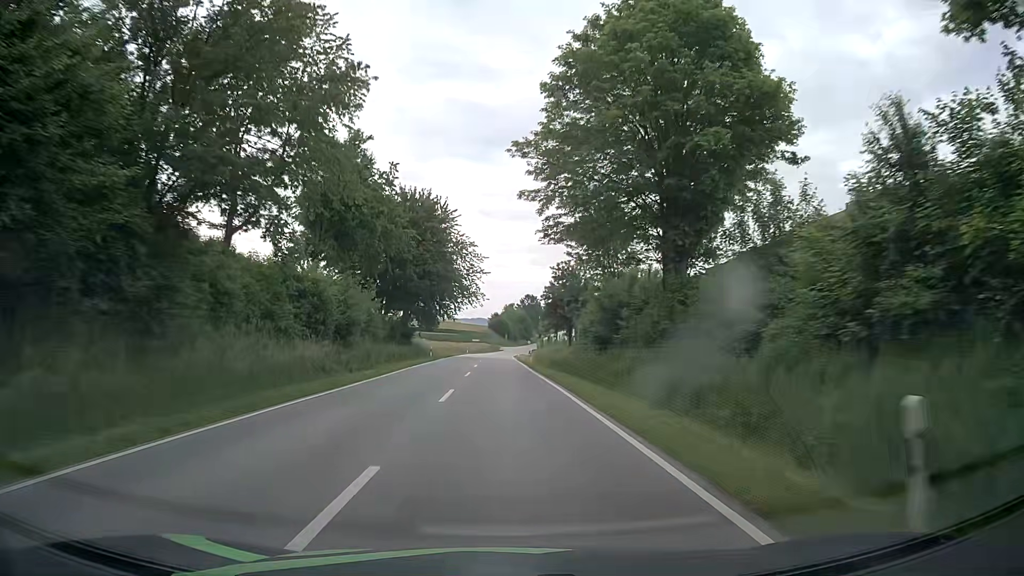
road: secondary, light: Day
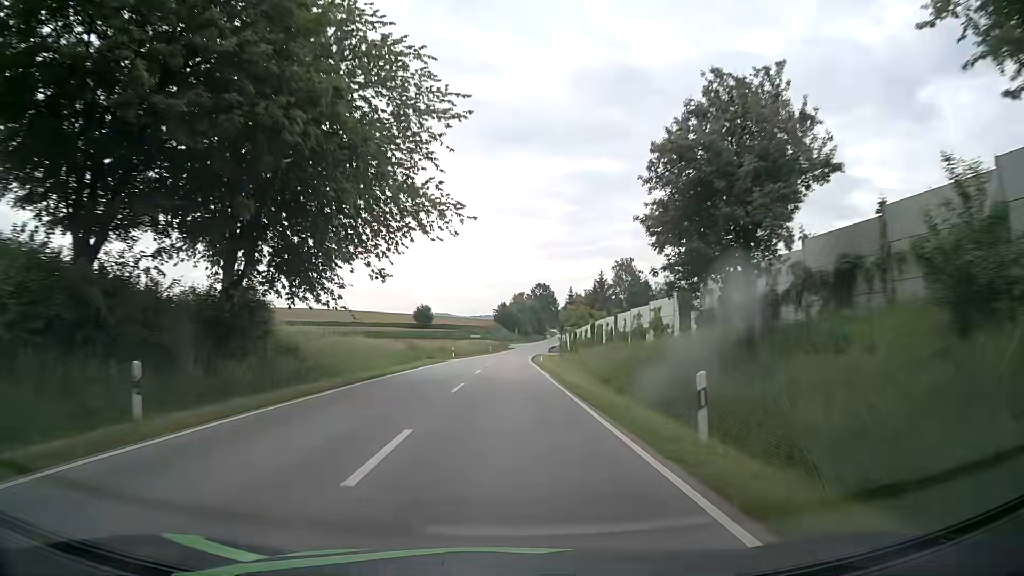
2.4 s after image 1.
(-0.5, +45.1) m; -1°
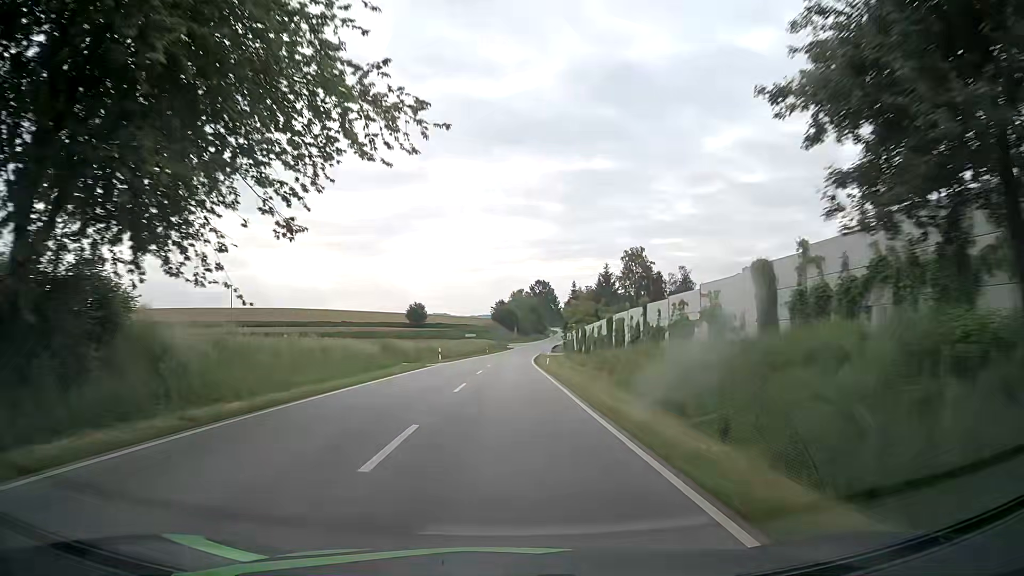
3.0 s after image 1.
(0.0, +11.3) m; 0°
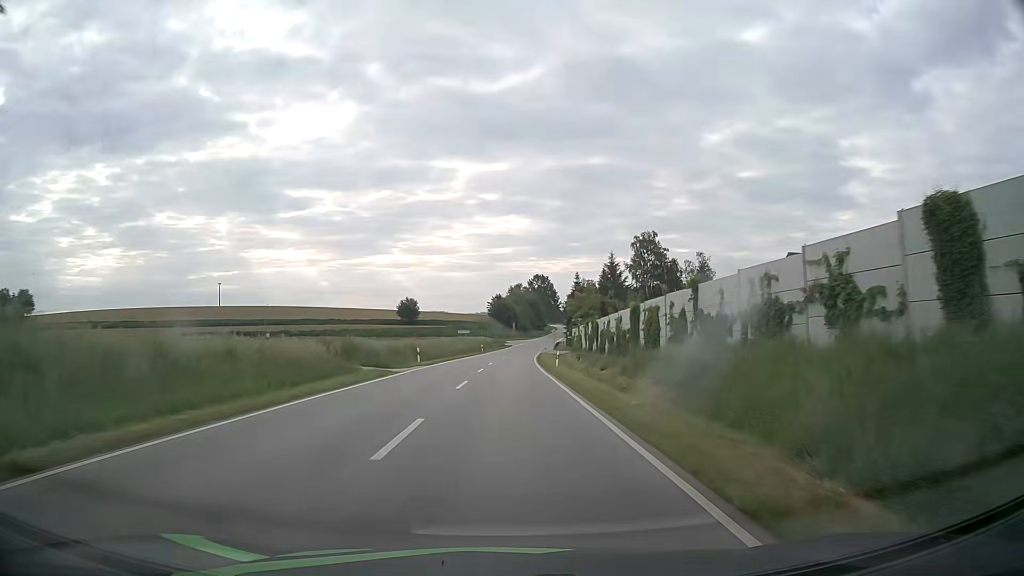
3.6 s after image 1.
(0.0, +11.3) m; 0°
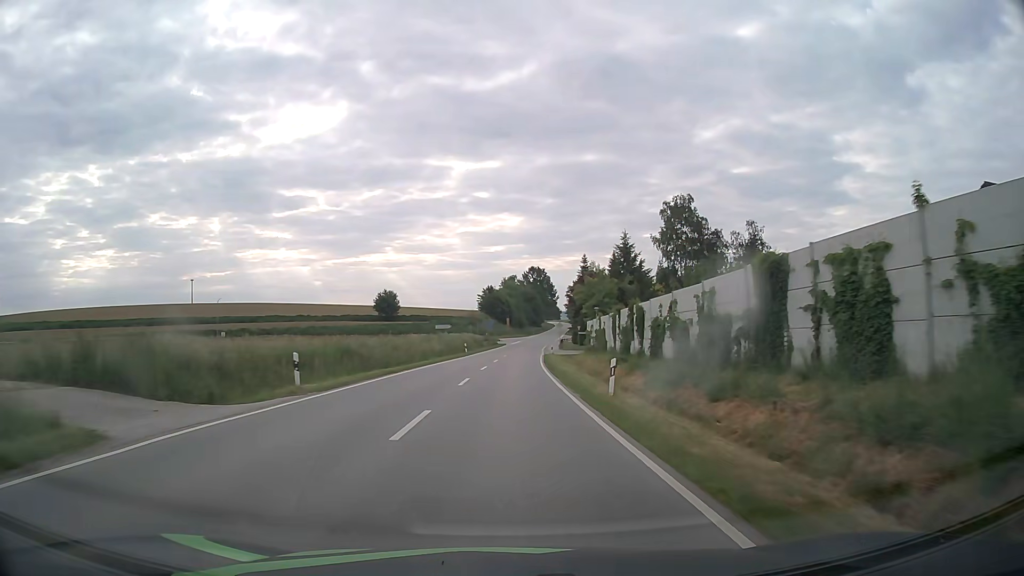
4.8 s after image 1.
(+0.1, +22.6) m; 0°
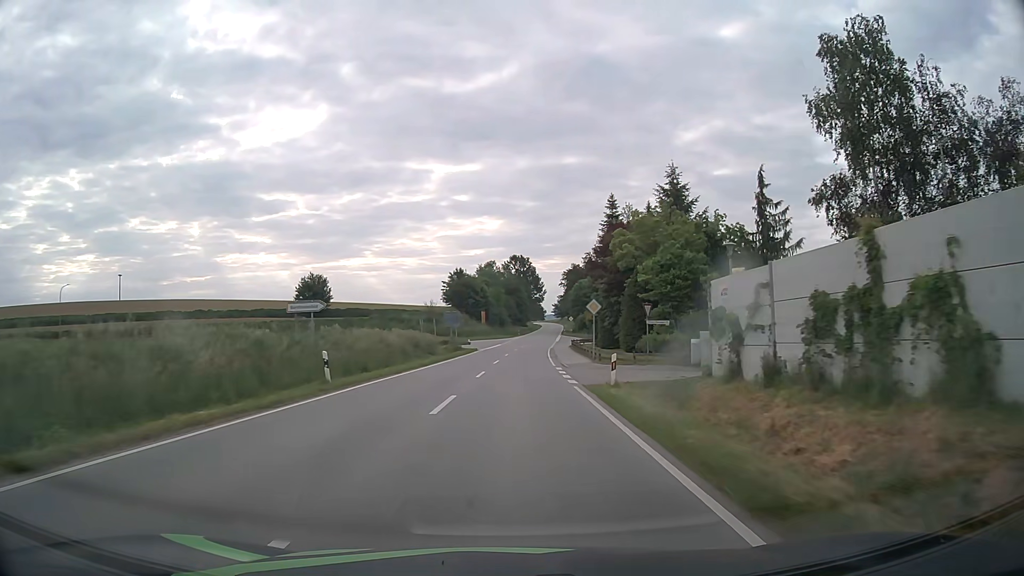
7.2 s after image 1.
(+0.6, +44.9) m; +1°
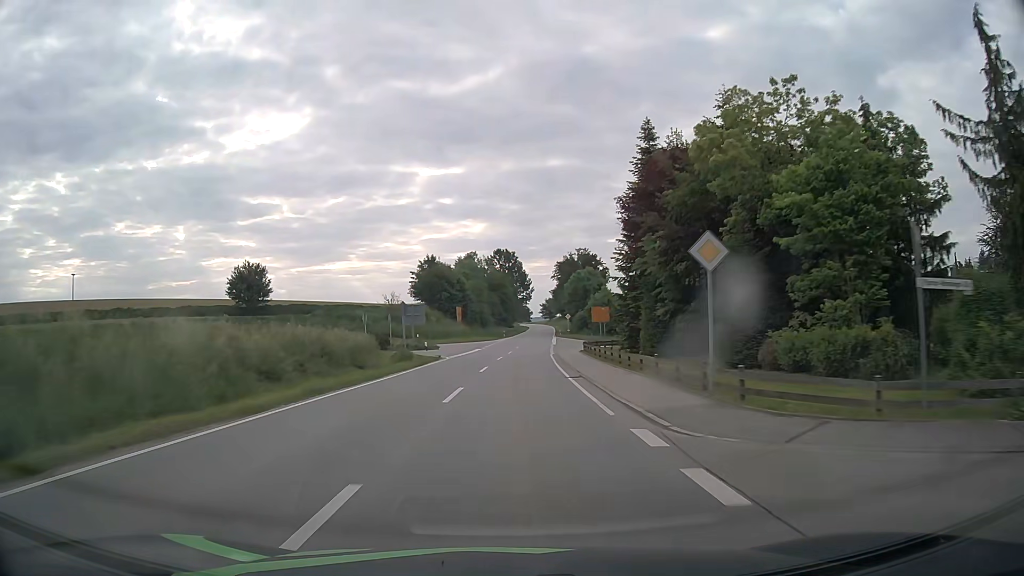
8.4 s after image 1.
(+0.4, +22.3) m; +2°
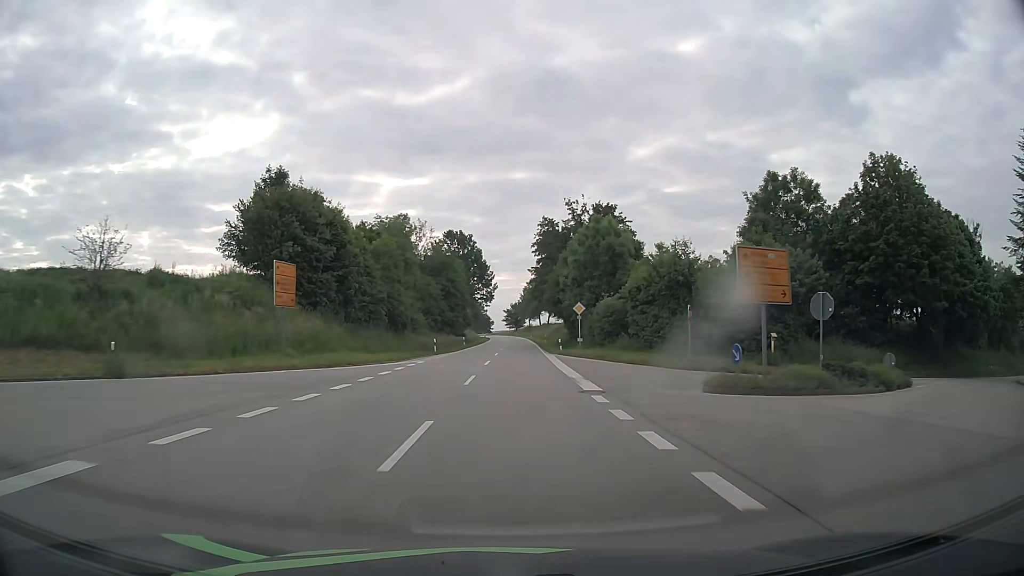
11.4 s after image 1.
(+1.5, +55.3) m; +3°
(0, +10) (0, +20) (0, +30) (+1, +40) (+1, +50) (+1, +60) (+1, +70) (+1, +80) (+1, +90) (+2, +100) m
